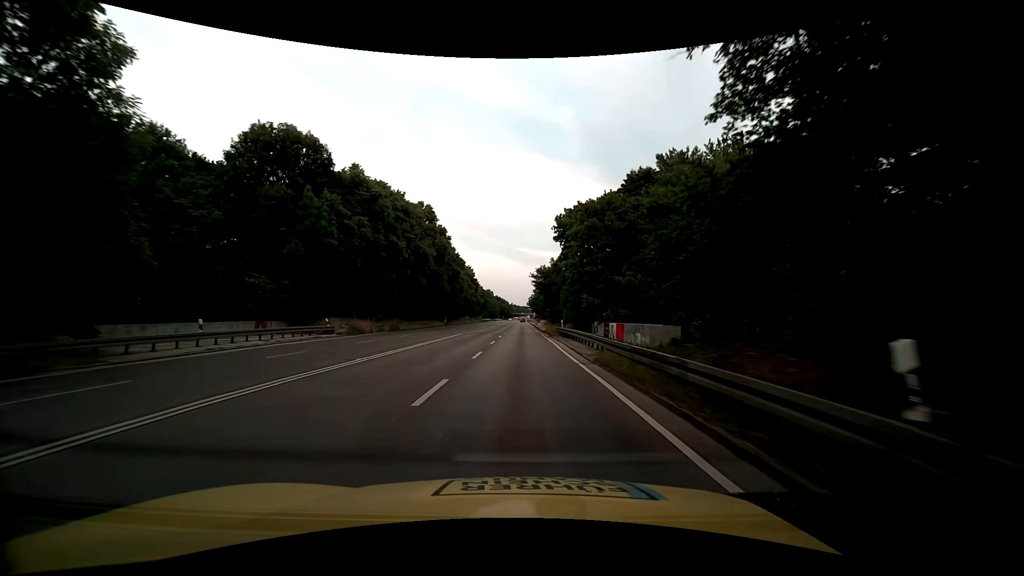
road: trunk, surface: asphalt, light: Day
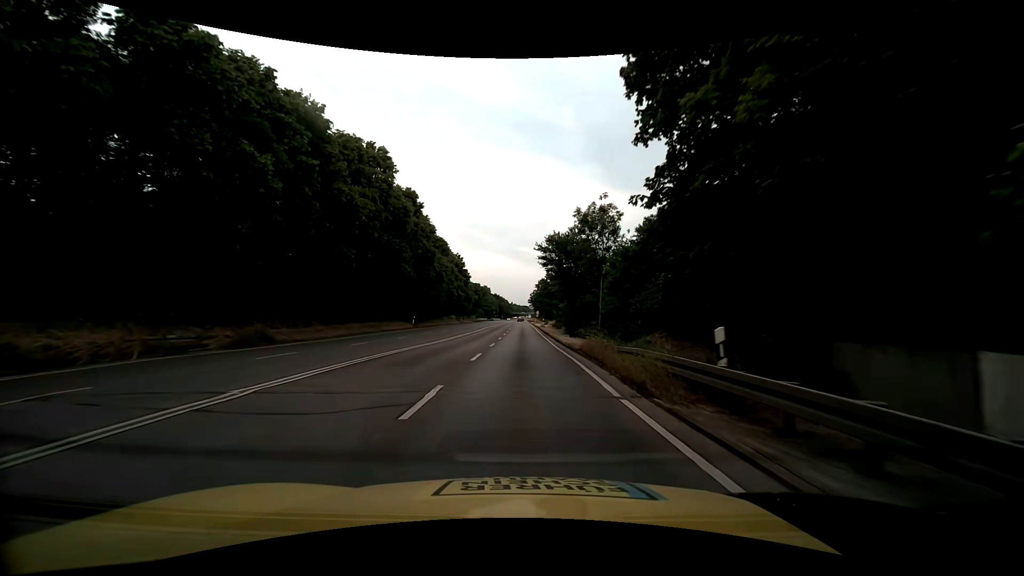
(0.0, +28.3) m; 0°
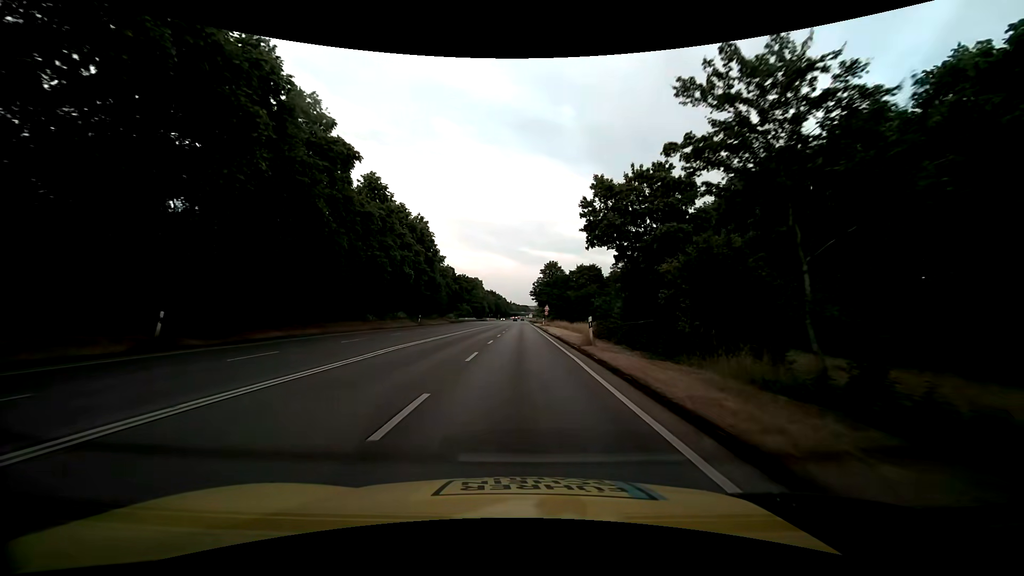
(+0.1, +47.3) m; 0°
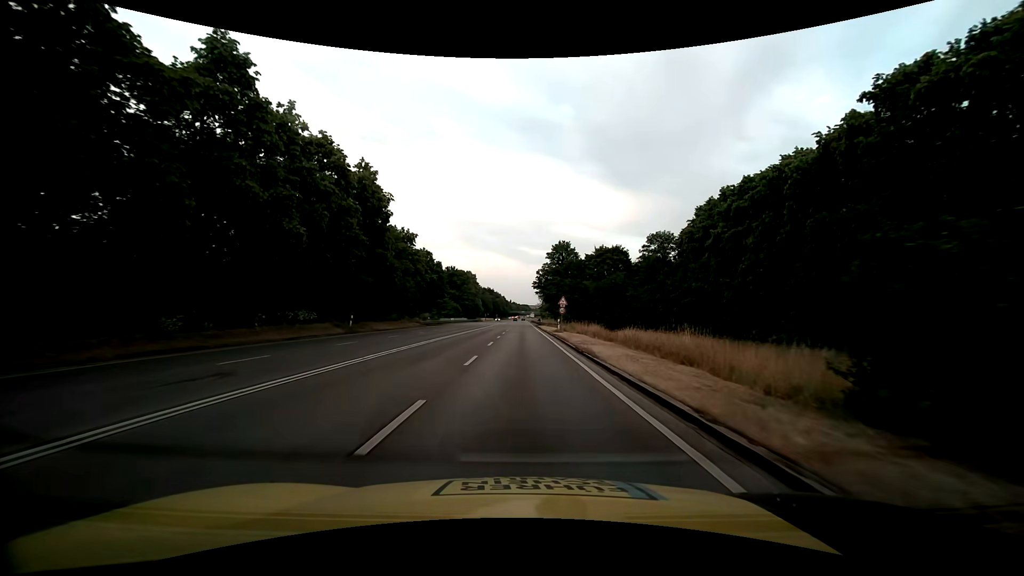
(+0.1, +28.3) m; 0°
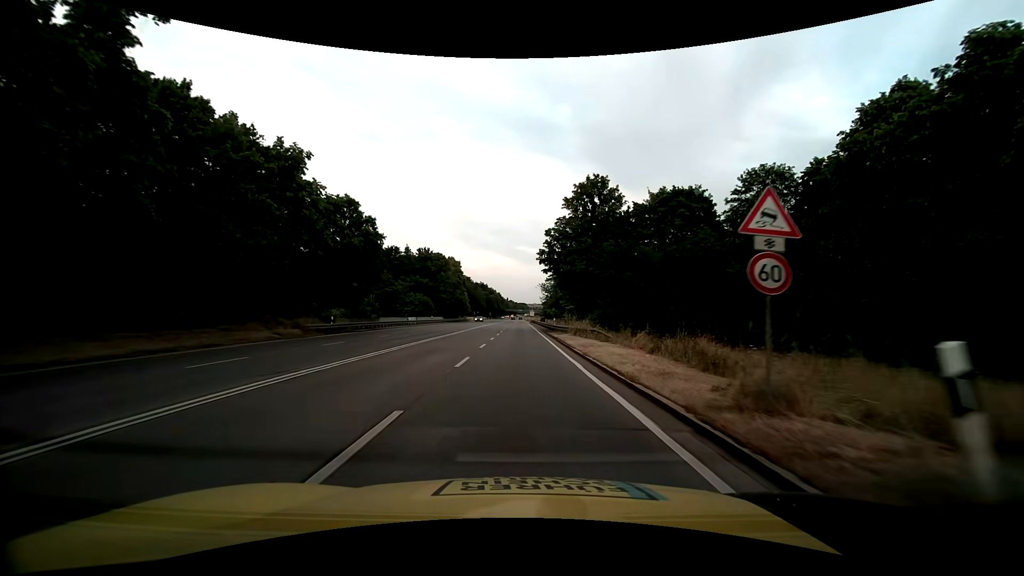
(+0.1, +37.7) m; 0°
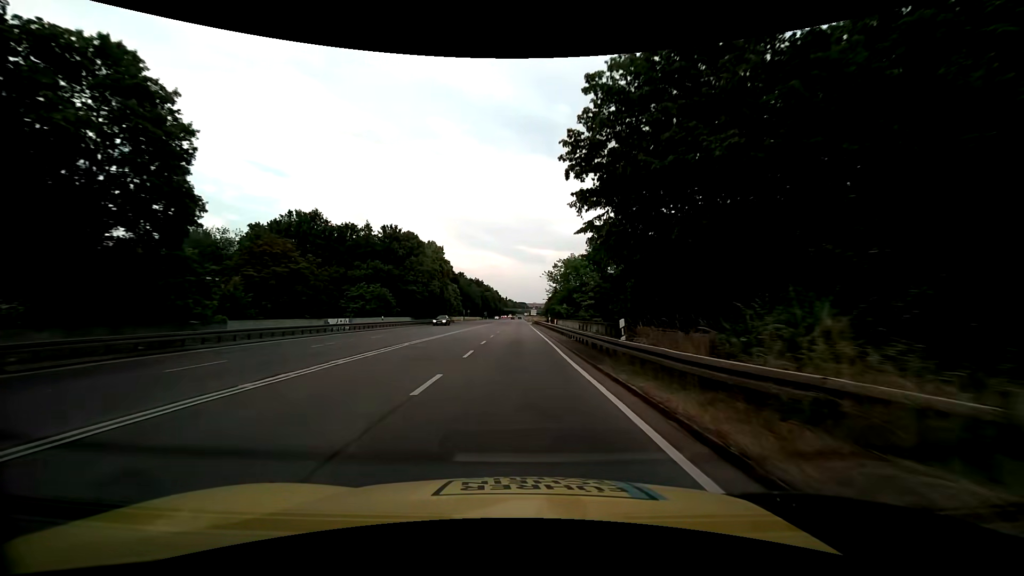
(+0.1, +28.2) m; 0°
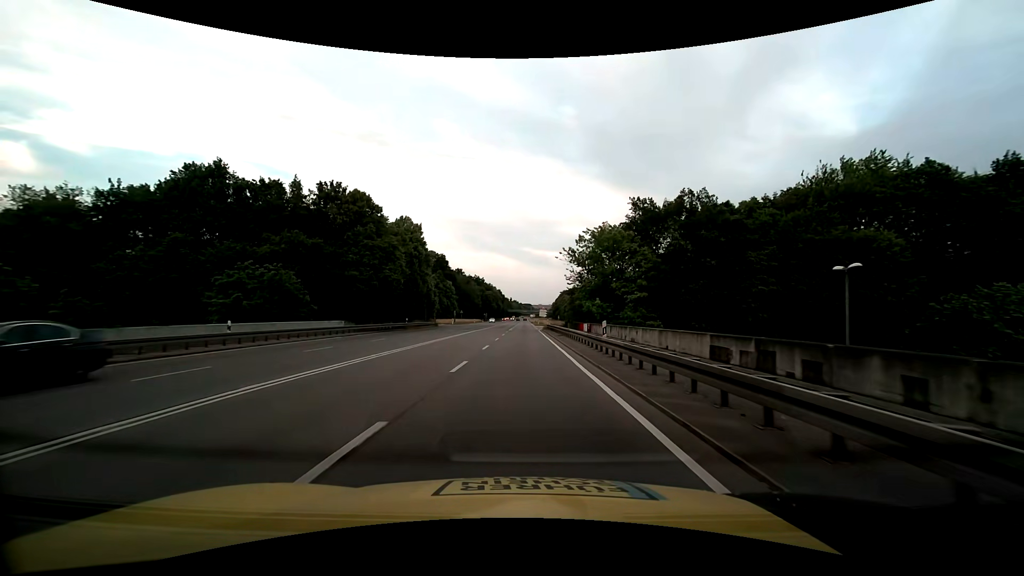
(-0.1, +28.2) m; -1°
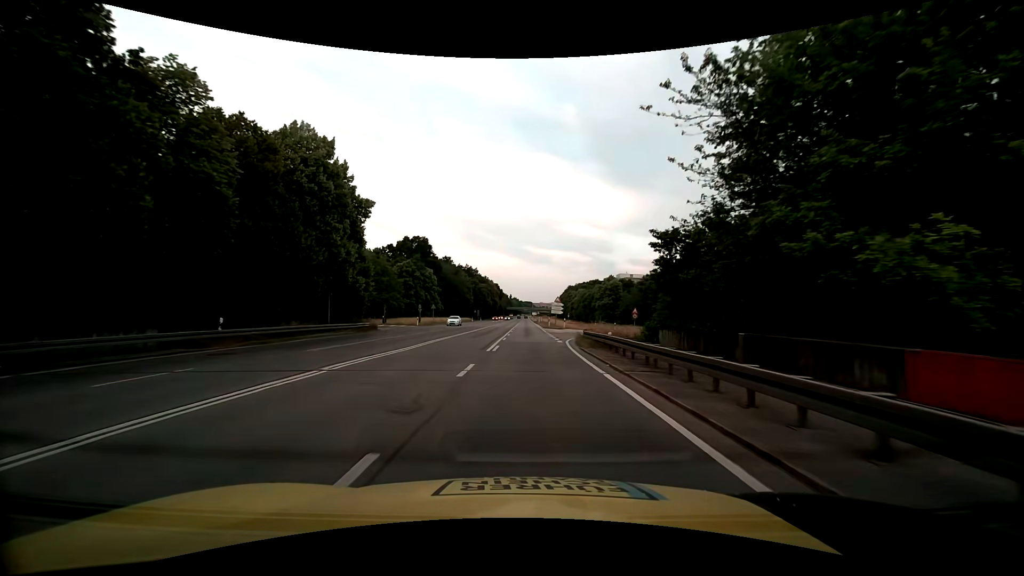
(-0.1, +37.7) m; 0°
(0, +10) (0, +20) (0, +30) (0, +40) (0, +50) (+1, +60) (+1, +70) (+1, +80) (+1, +90) (+1, +100) m
